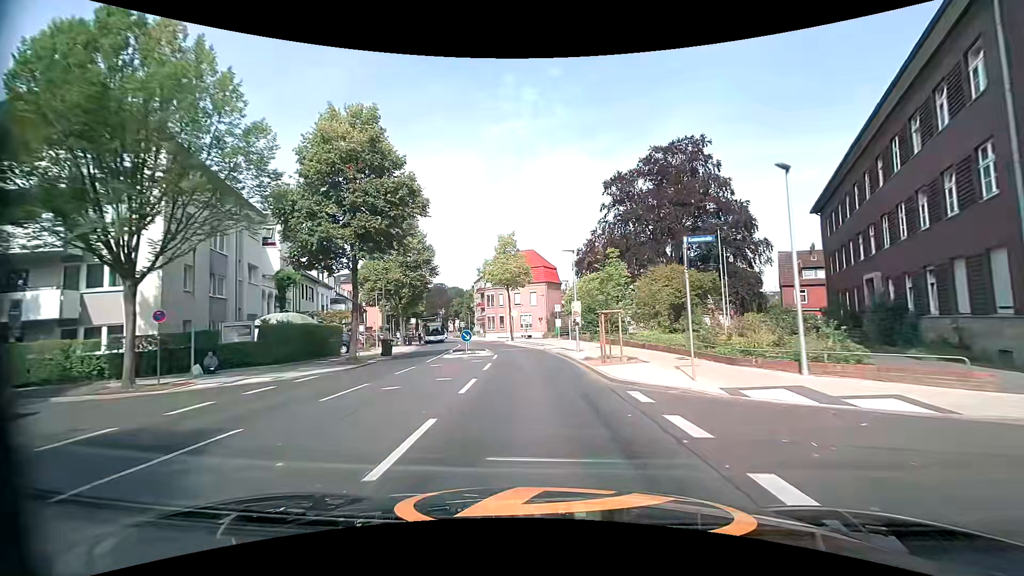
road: secondary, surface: asphalt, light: Day
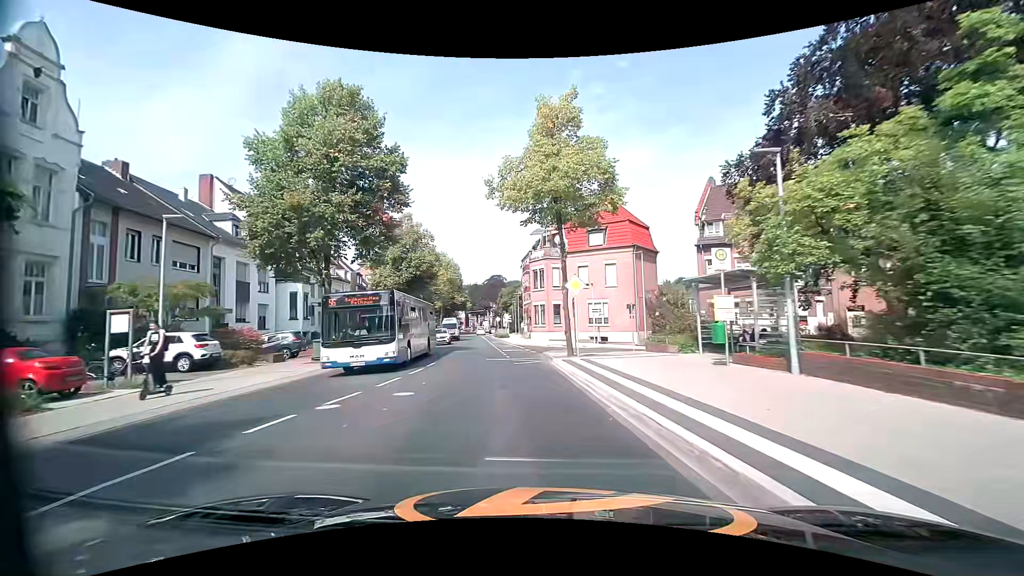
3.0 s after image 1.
(-1.6, +30.9) m; -8°
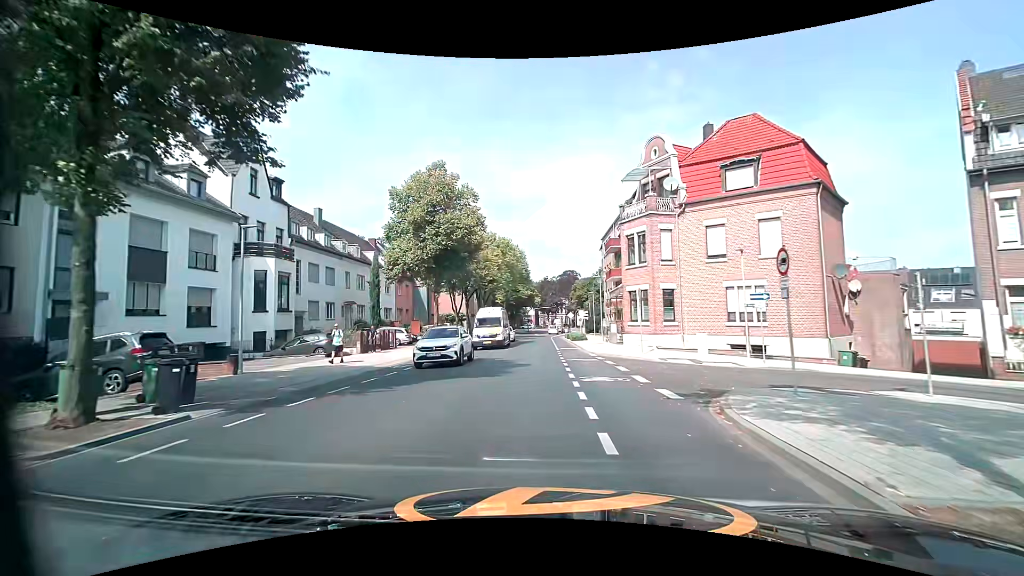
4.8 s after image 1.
(-1.3, +17.7) m; -8°
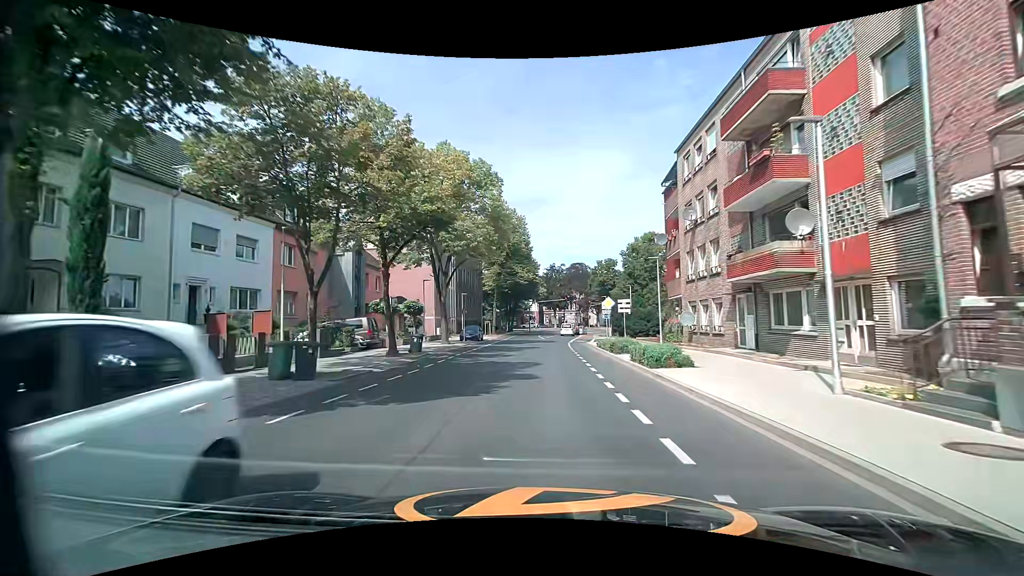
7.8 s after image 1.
(-0.5, +30.4) m; 0°
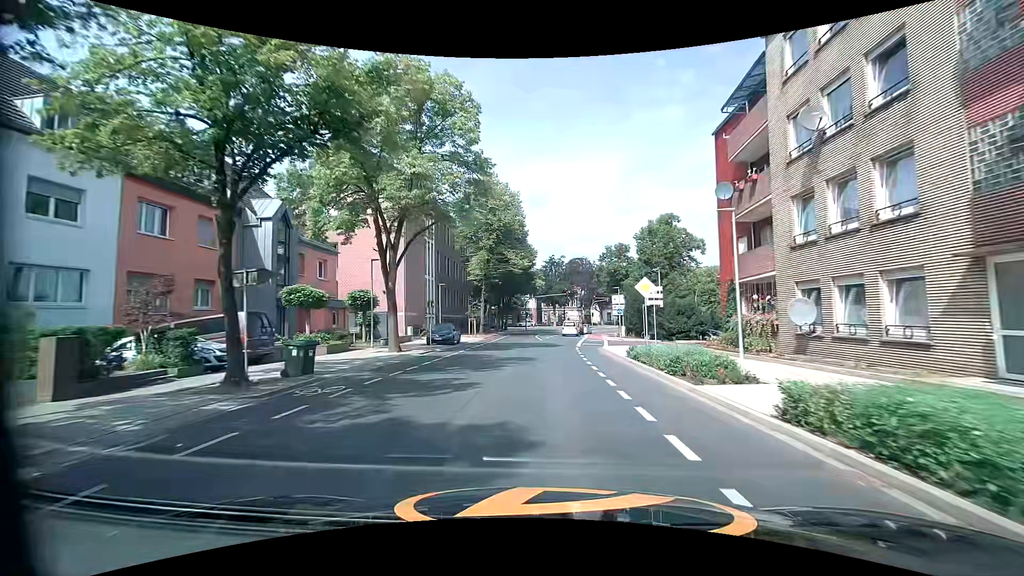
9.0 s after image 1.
(-0.1, +12.0) m; -1°
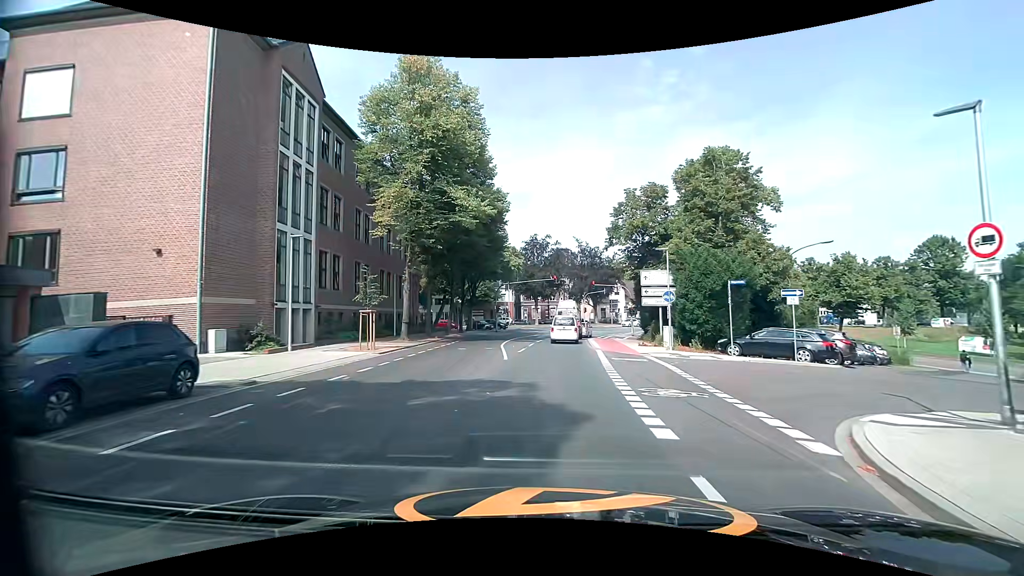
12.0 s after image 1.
(+0.7, +25.5) m; +3°
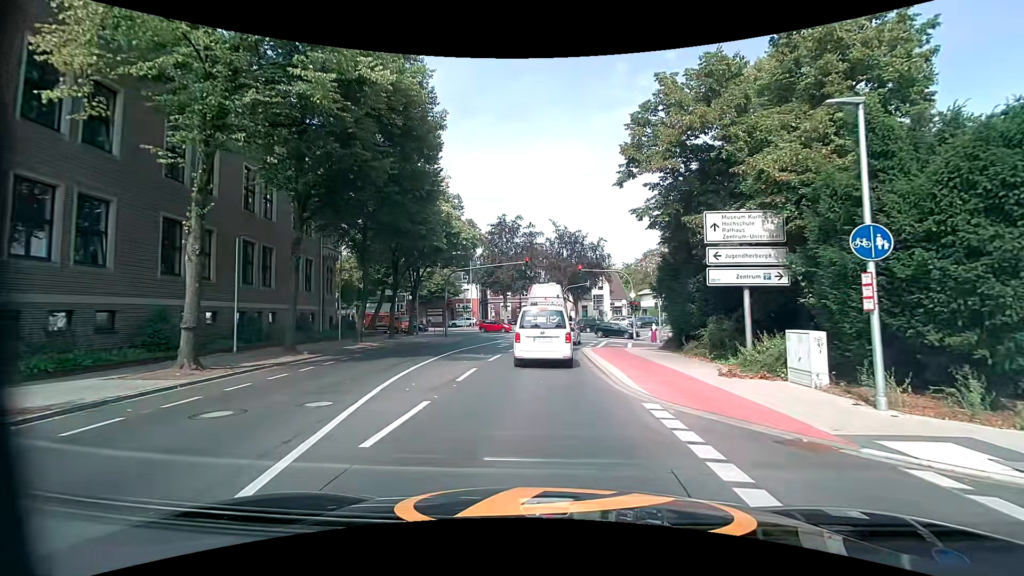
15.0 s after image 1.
(+0.3, +16.7) m; +2°
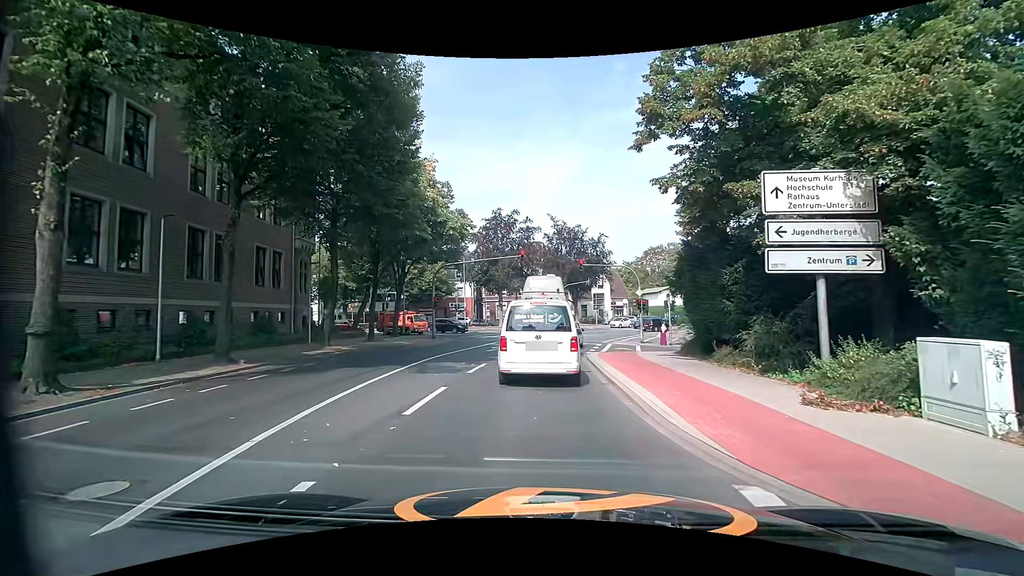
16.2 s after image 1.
(0.0, +3.9) m; +1°
(0, +10) (0, +20) (+1, +30) (+2, +40) (+5, +49) (+9, +59) (+14, +67) (+21, +74) (+29, +80) (+38, +85) m
